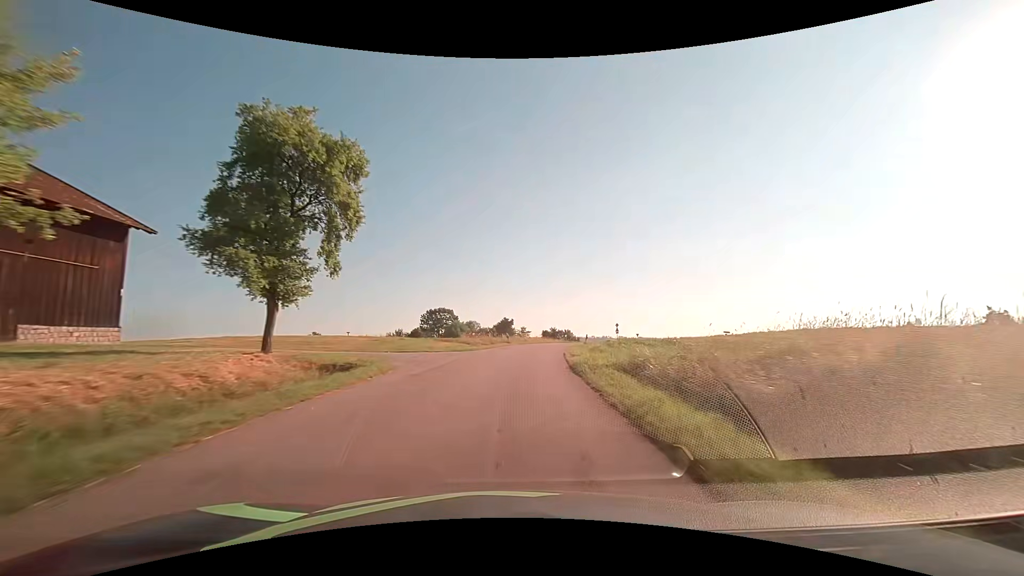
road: tertiary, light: Day
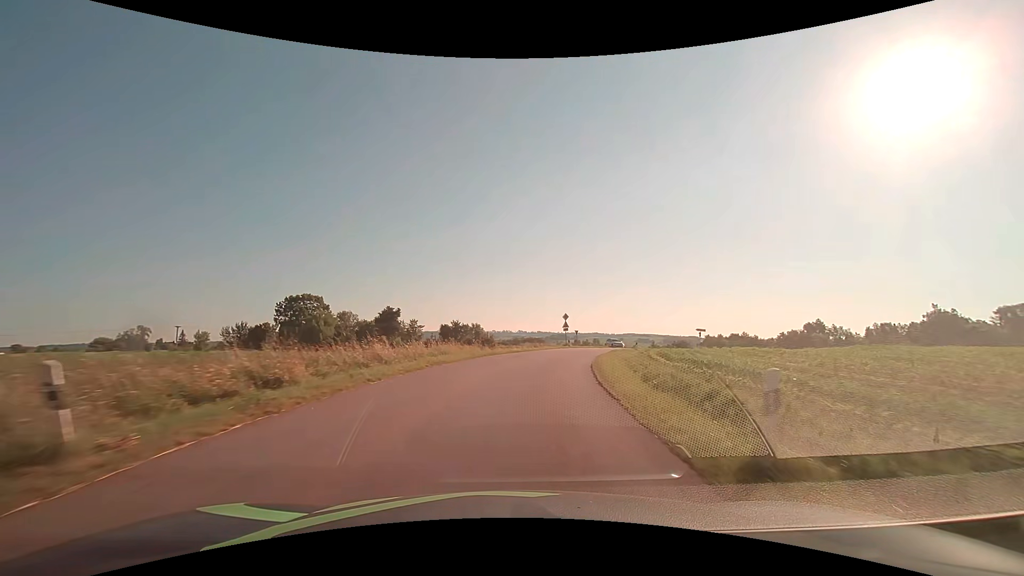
(+2.8, +39.7) m; +11°
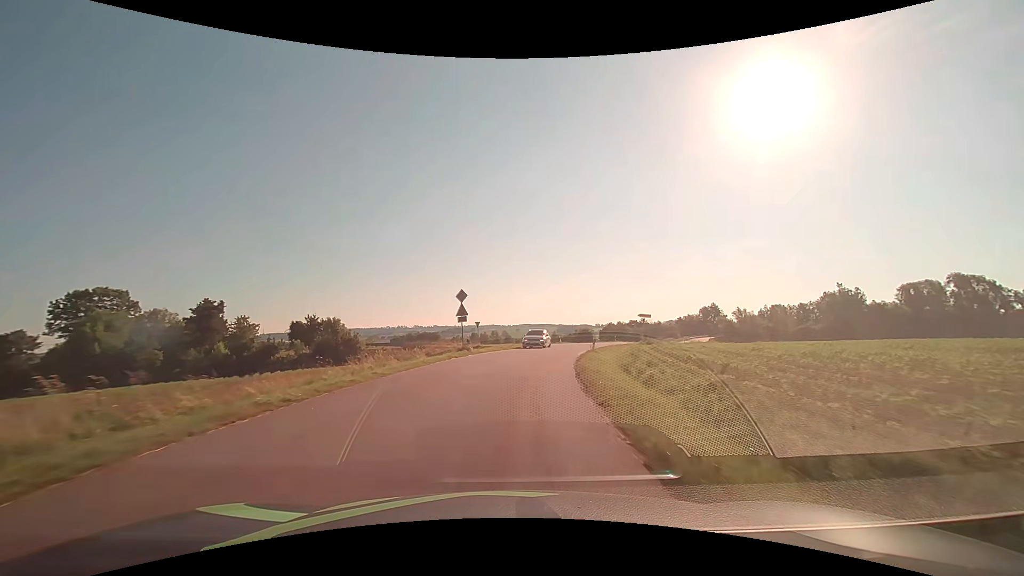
(+2.7, +25.1) m; +12°
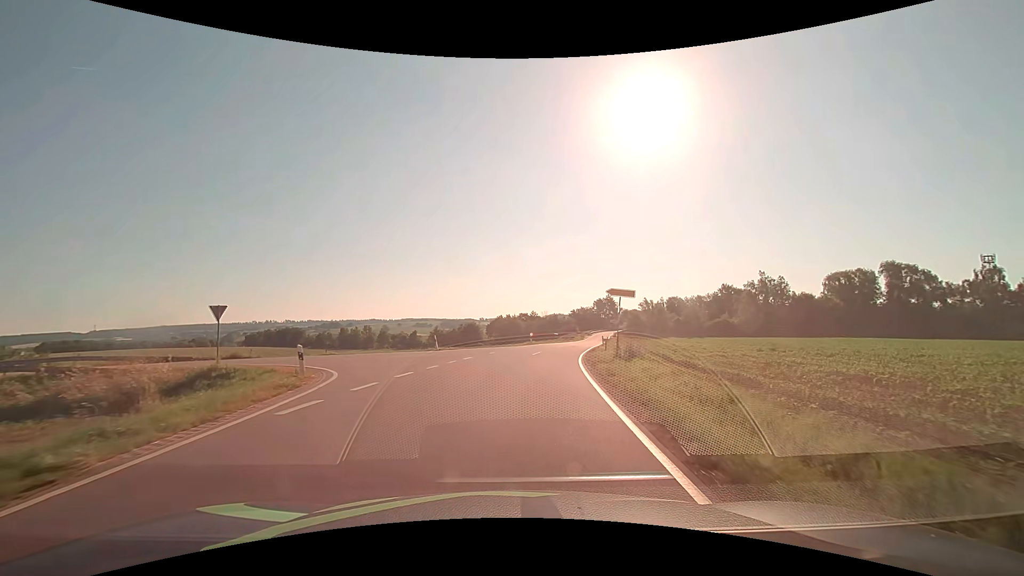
(+3.7, +33.8) m; +13°
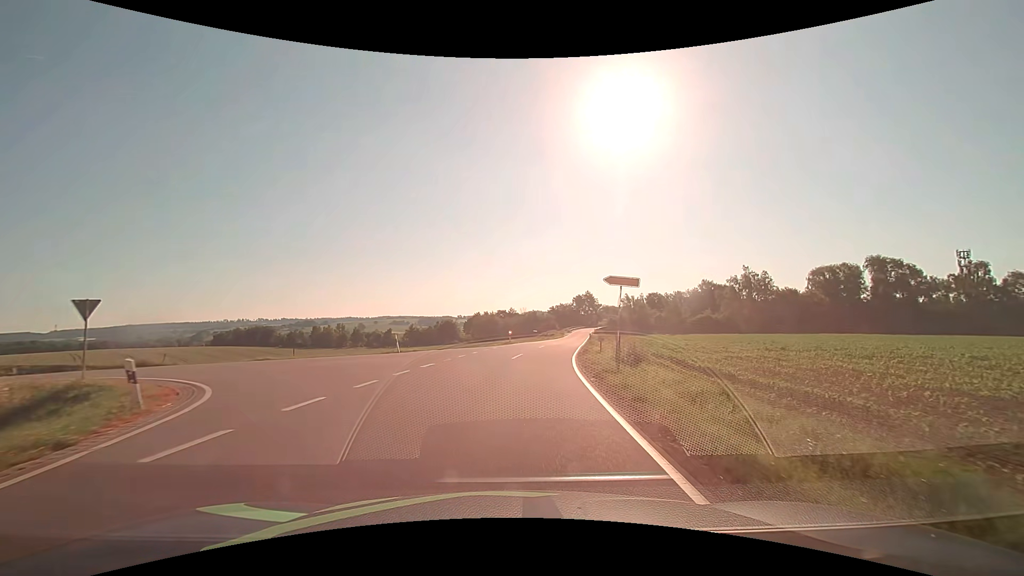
(+0.1, +5.4) m; +3°
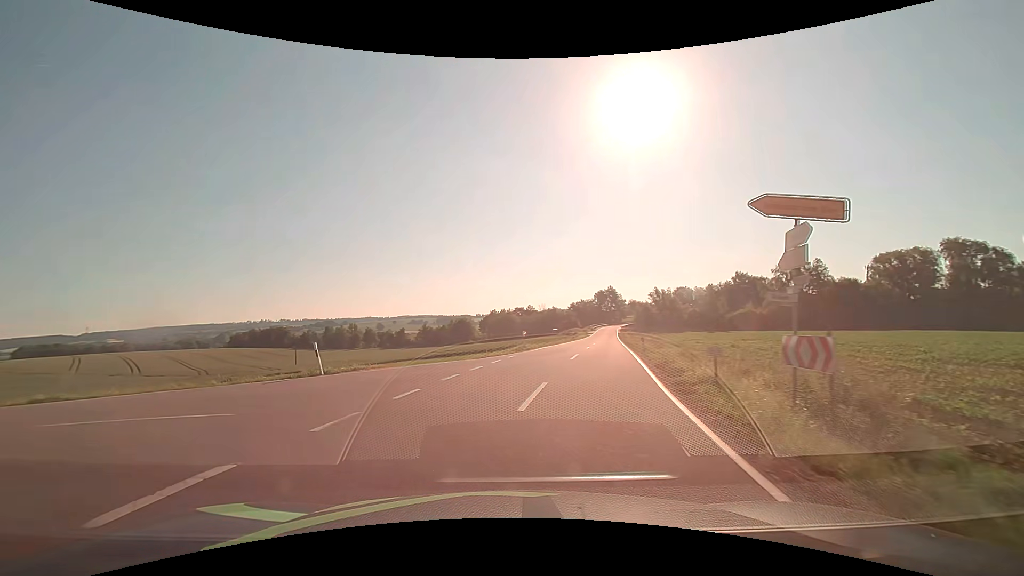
(+0.4, +13.1) m; -2°
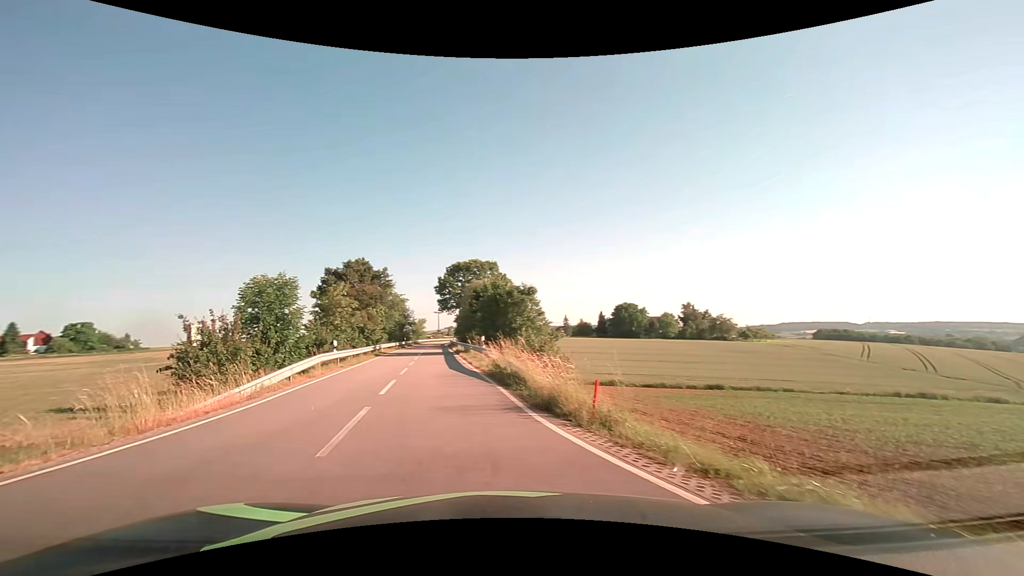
(-8.6, +12.3) m; -75°
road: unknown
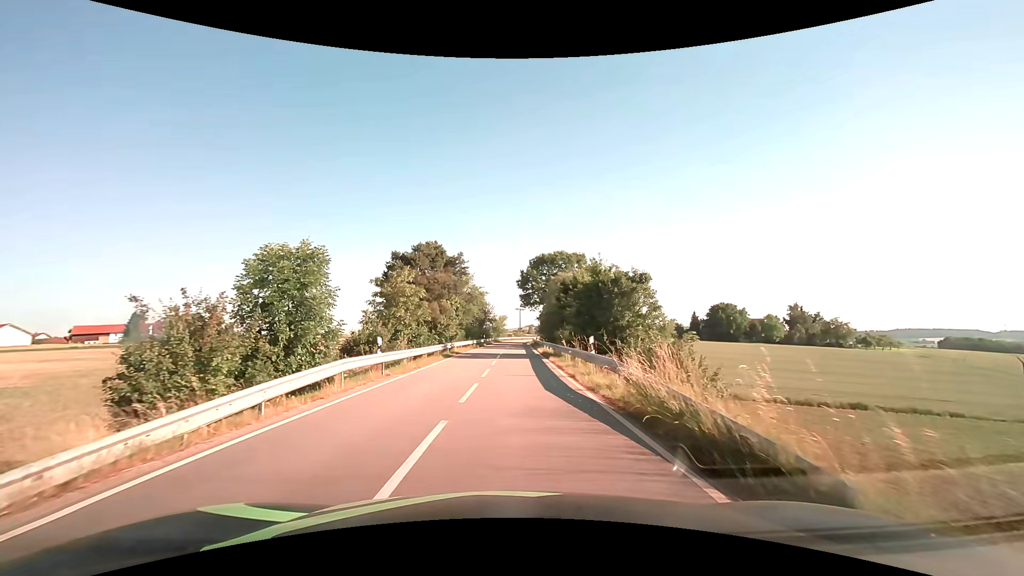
(-1.1, +8.4) m; -10°
(0, +10) (0, +20) (0, +30) (+1, +40) (+1, +50) (+1, +60) (+1, +70) (+2, +80) (+2, +90) (+3, +100) m
